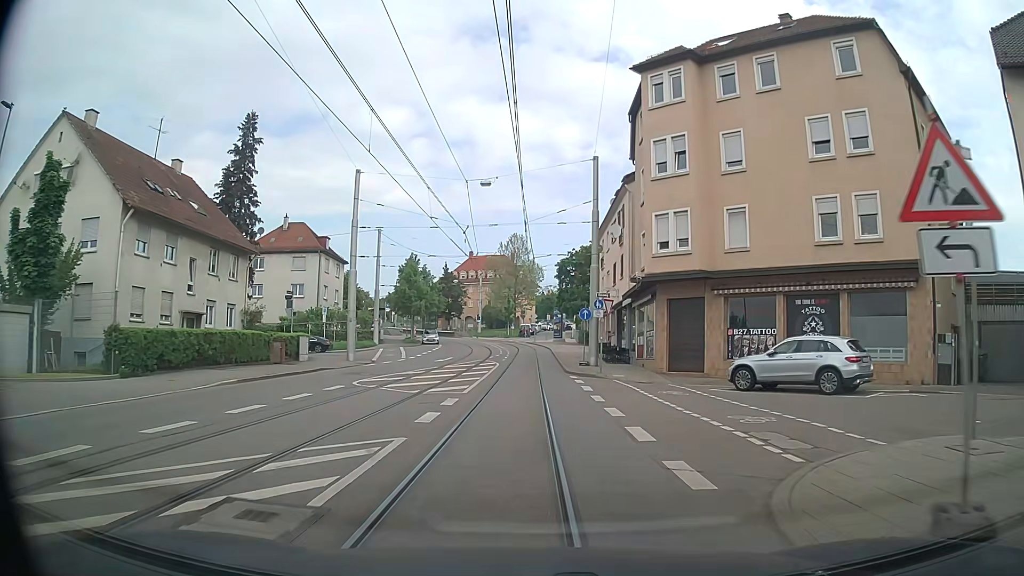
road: secondary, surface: asphalt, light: Day
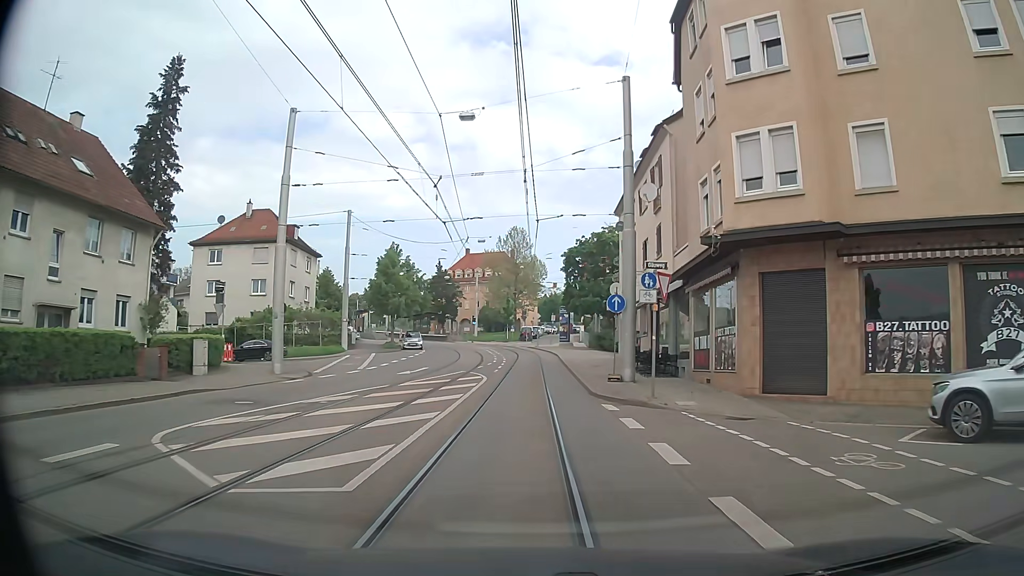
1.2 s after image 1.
(0.0, +11.4) m; 0°
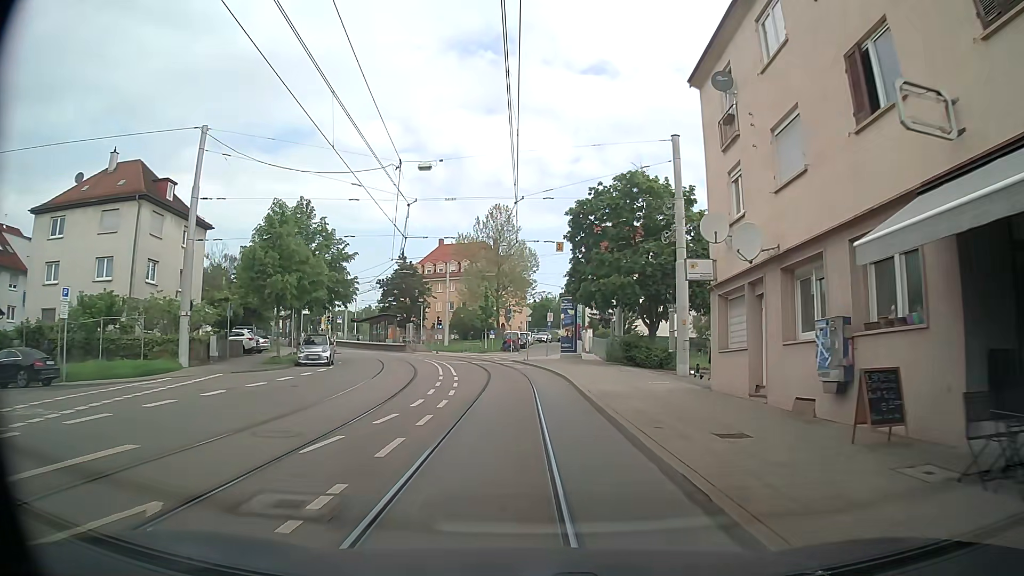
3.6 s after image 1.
(+0.1, +23.8) m; 0°
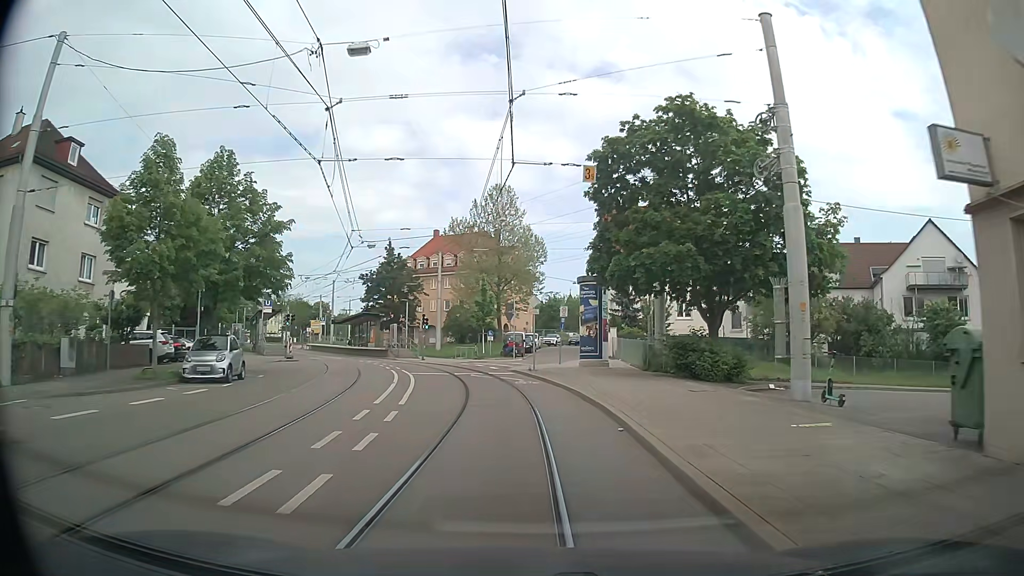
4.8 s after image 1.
(+0.1, +12.2) m; 0°
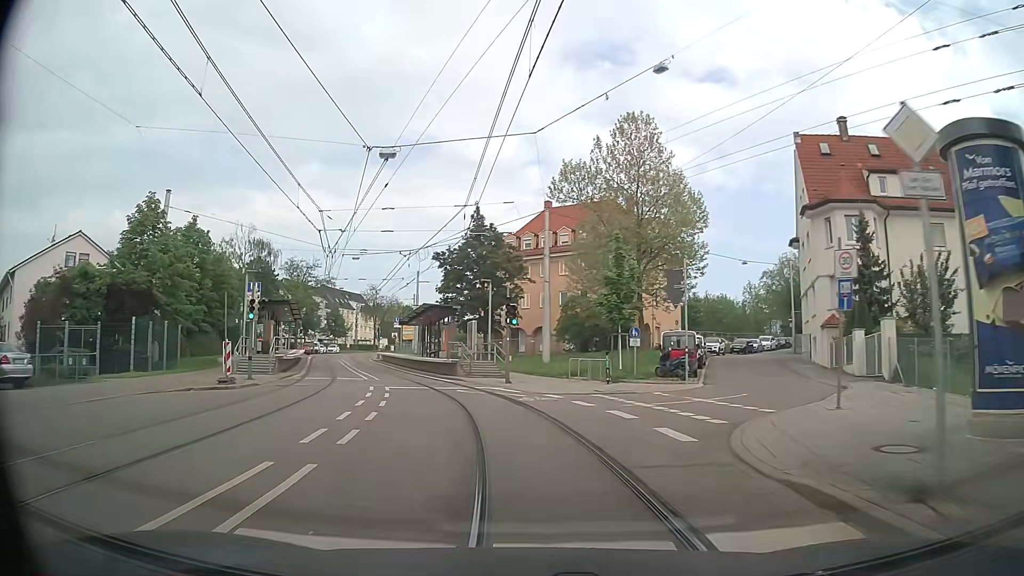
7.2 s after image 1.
(-1.7, +24.0) m; -10°
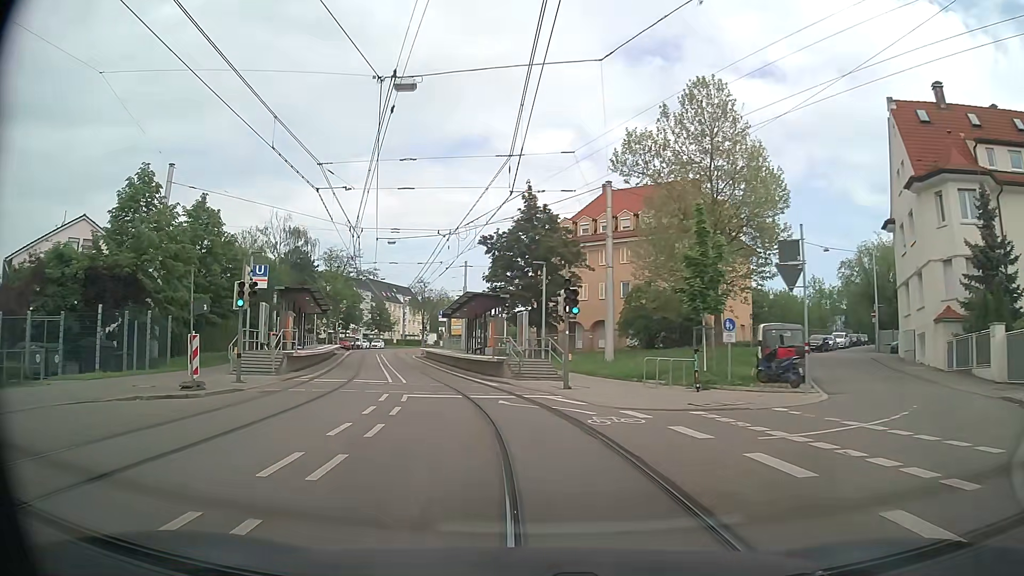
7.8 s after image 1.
(-0.3, +6.0) m; -3°
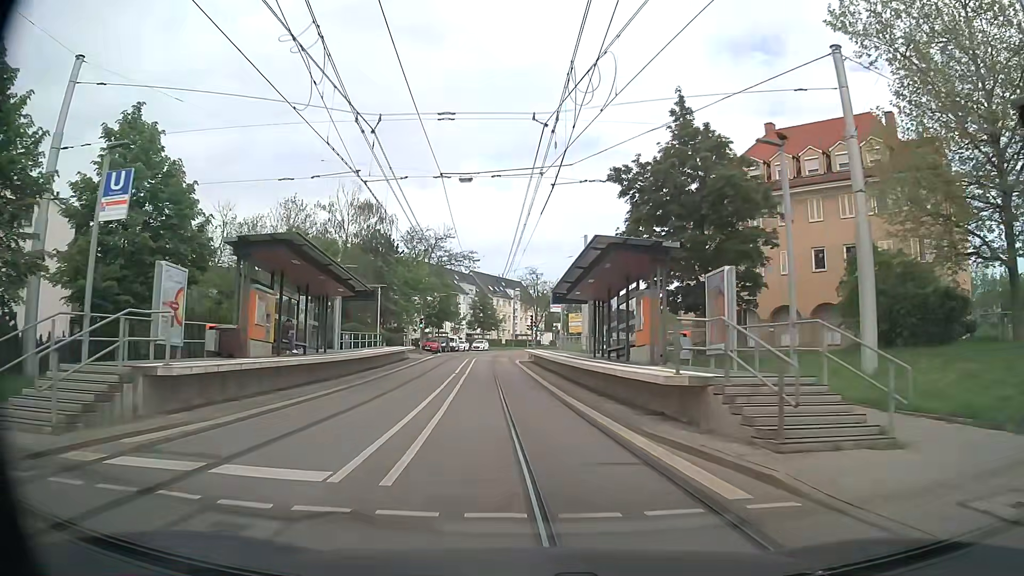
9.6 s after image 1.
(-2.2, +18.1) m; -11°
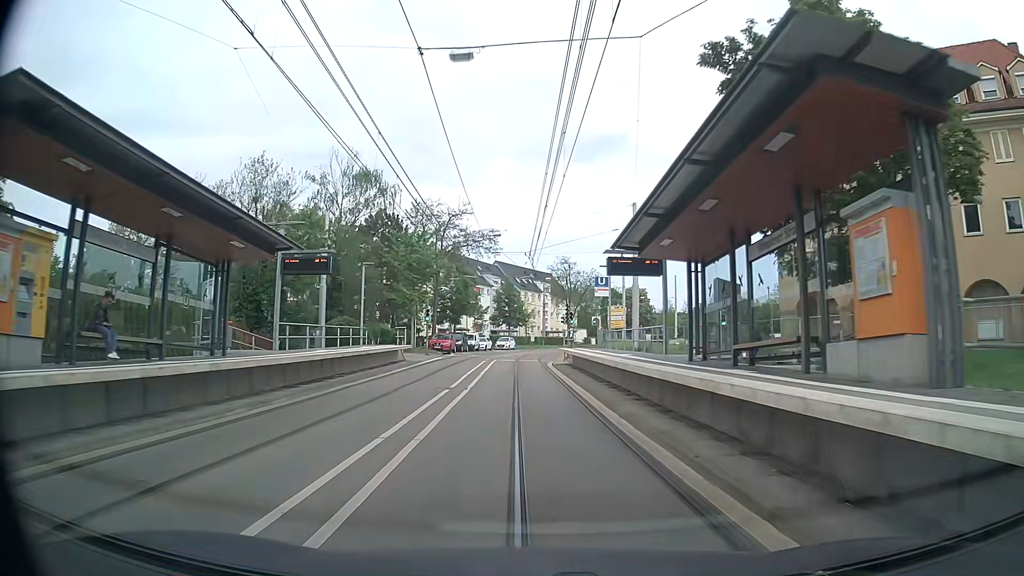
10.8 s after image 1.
(-0.4, +12.6) m; -3°
(0, +10) (0, +20) (0, +30) (0, +40) (0, +50) (0, +60) (+2, +70) (+4, +80) (+7, +89) (+12, +98) m
